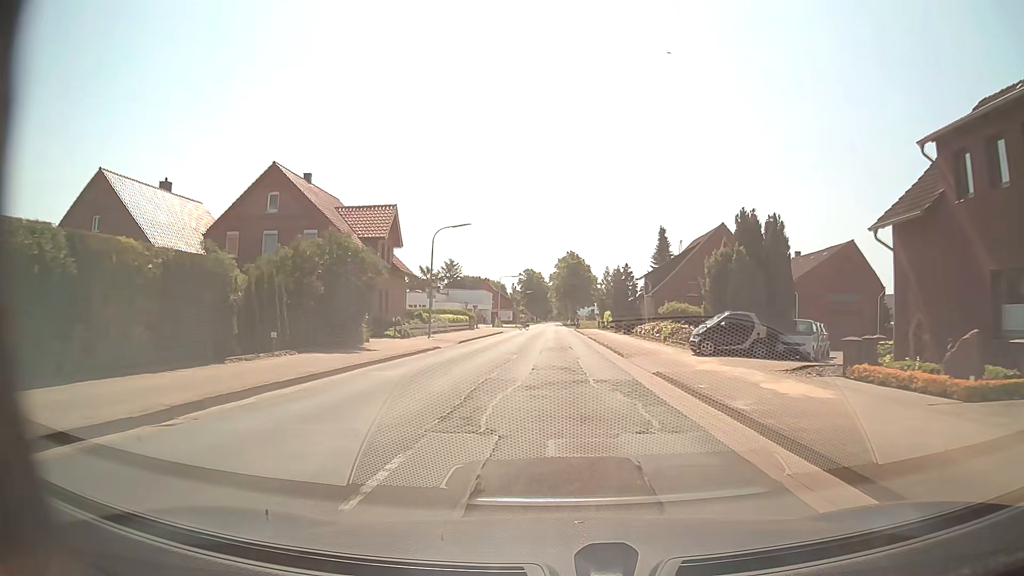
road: secondary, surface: asphalt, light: Day
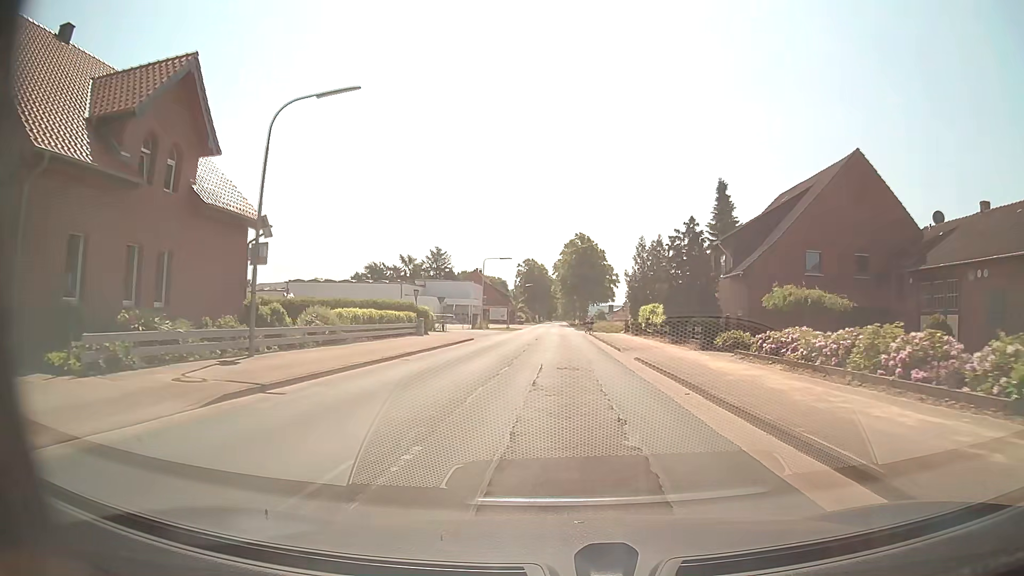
(-0.1, +27.8) m; -1°
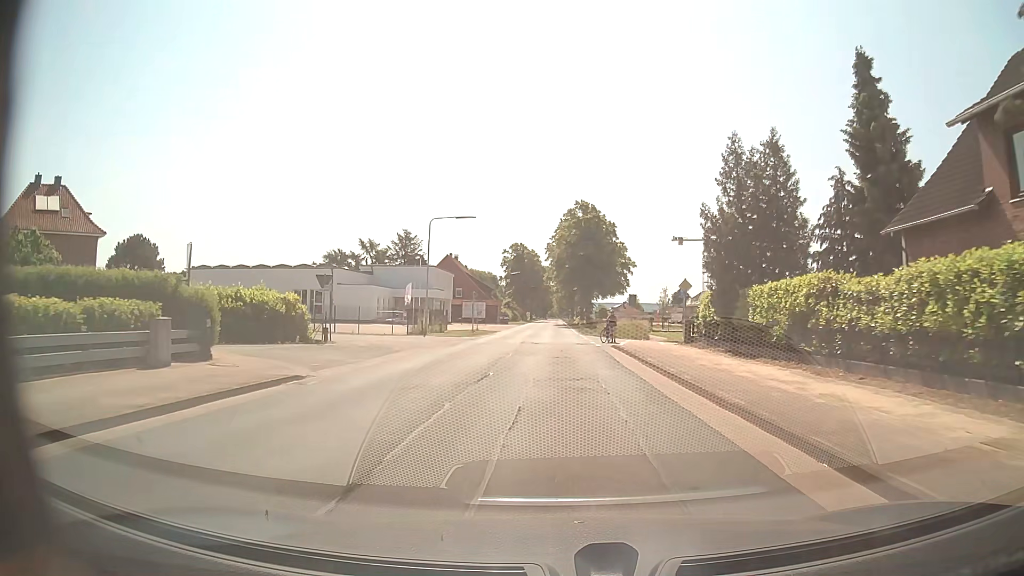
(+0.4, +27.8) m; +1°
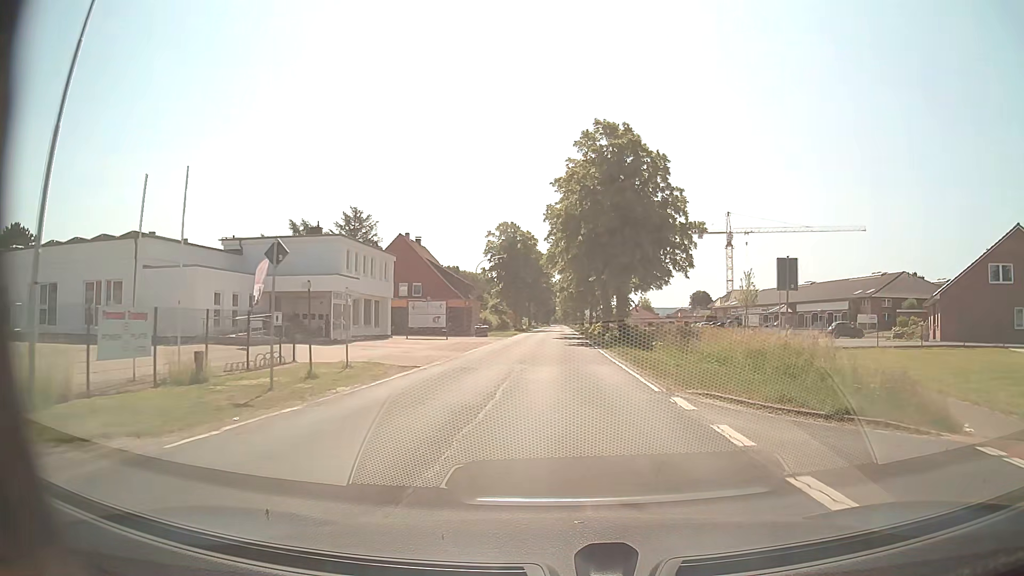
(-0.3, +34.8) m; 0°
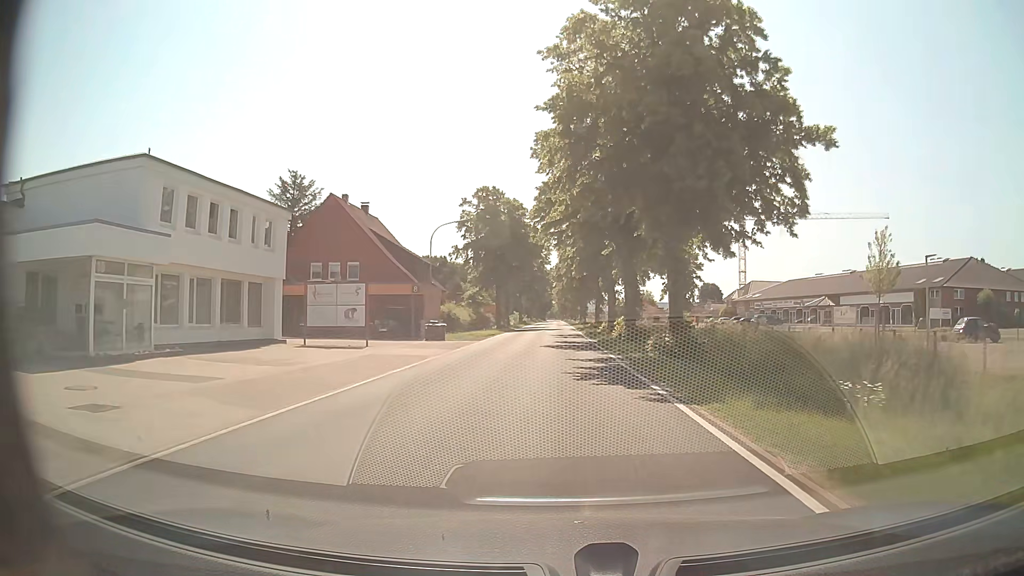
(0.0, +21.6) m; 0°
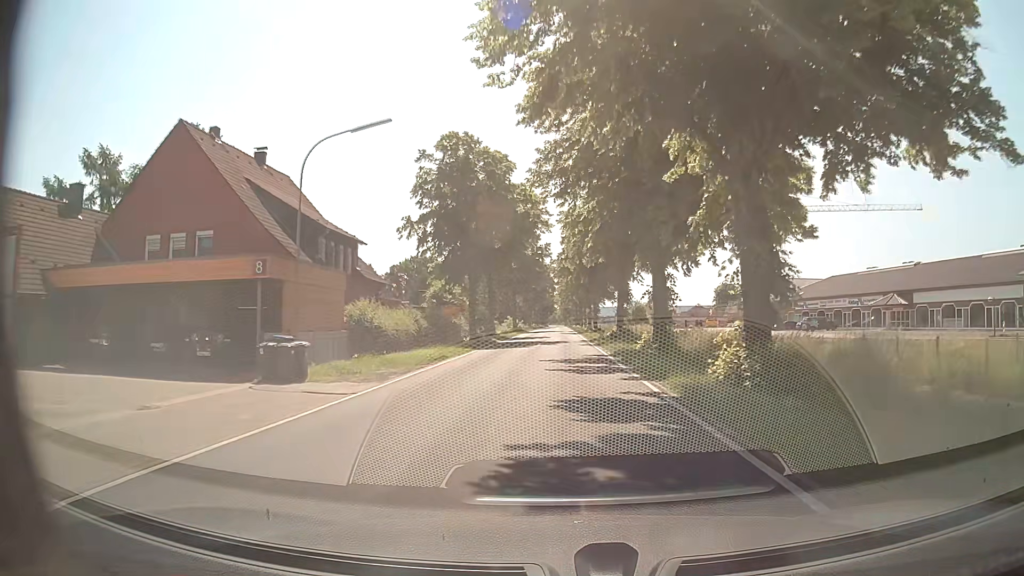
(0.0, +22.7) m; -1°
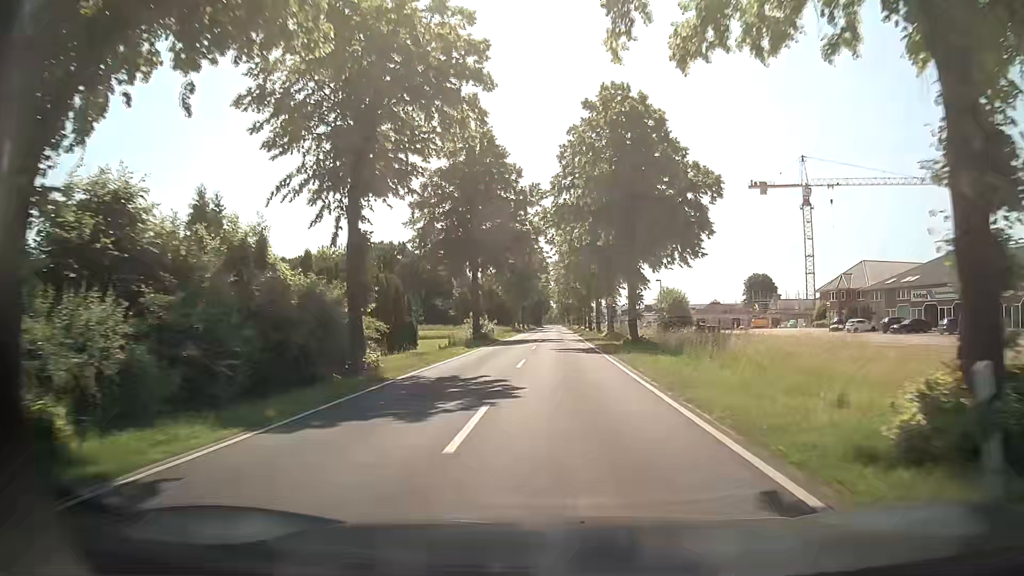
(+0.5, +41.0) m; +1°
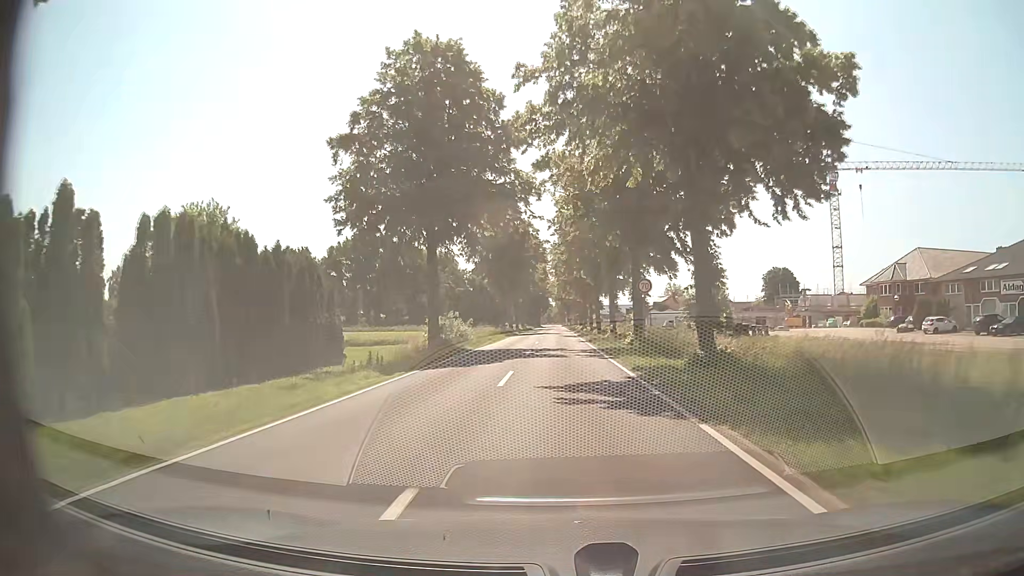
(0.0, +18.0) m; 0°
(0, +10) (0, +20) (0, +30) (0, +40) (0, +50) (0, +60) (0, +70) (0, +80) (0, +90) (0, +100) m
